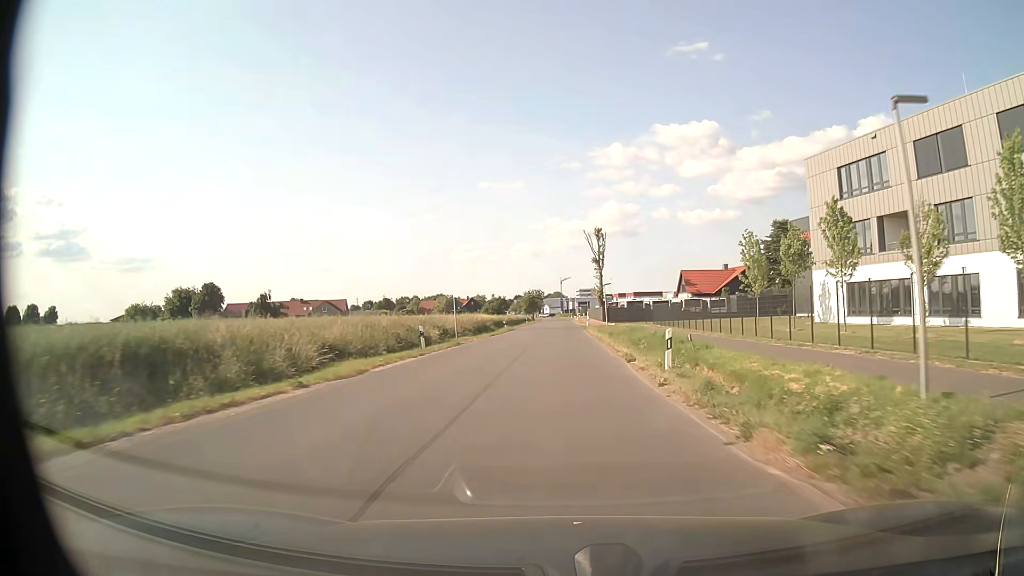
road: unclassified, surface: asphalt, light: Day
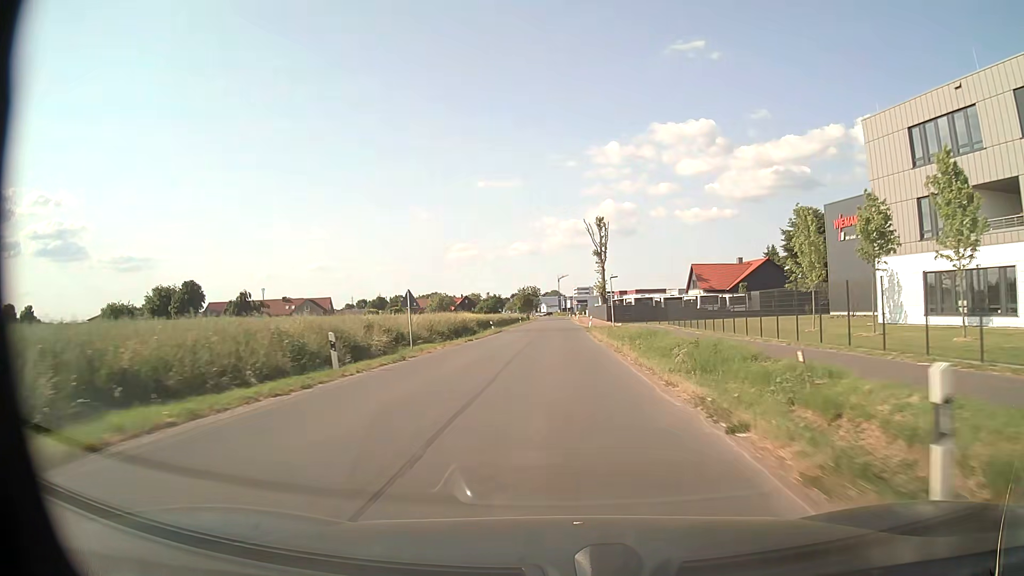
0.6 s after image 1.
(+0.1, +11.0) m; 0°
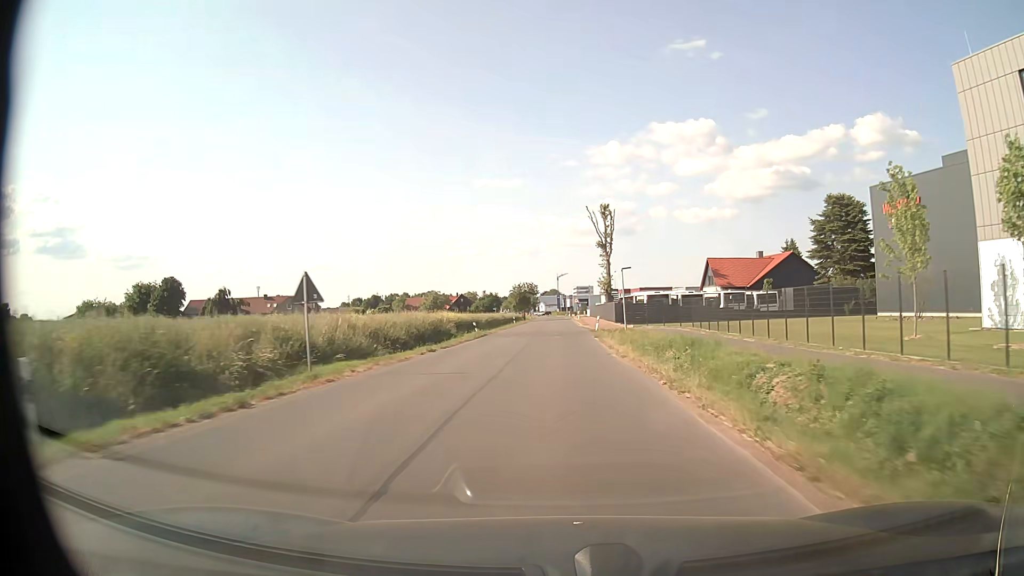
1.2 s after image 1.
(0.0, +11.1) m; 0°
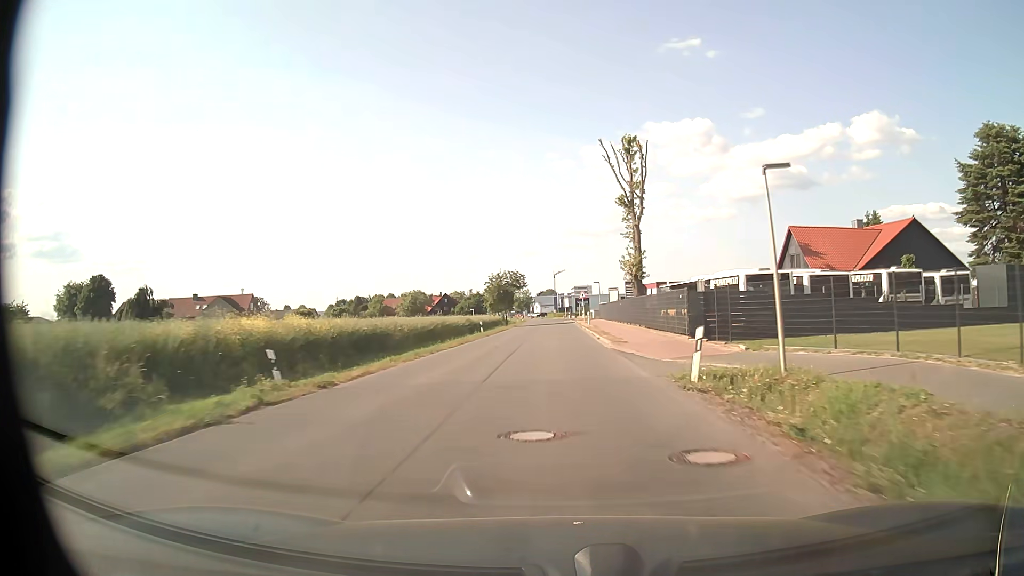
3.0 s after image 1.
(0.0, +33.3) m; 0°
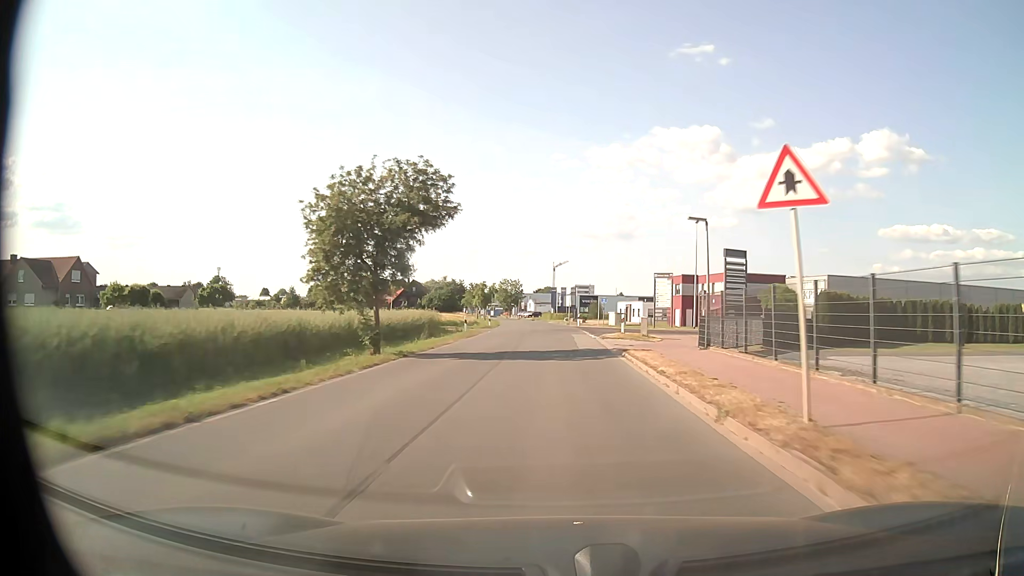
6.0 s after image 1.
(-0.1, +54.8) m; 0°
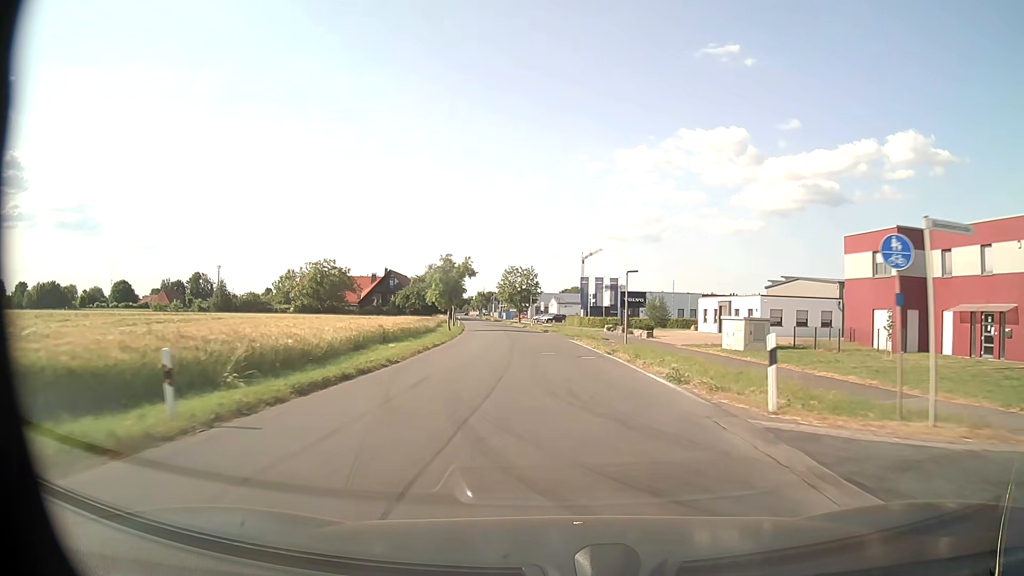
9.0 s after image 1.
(-0.4, +53.4) m; -2°
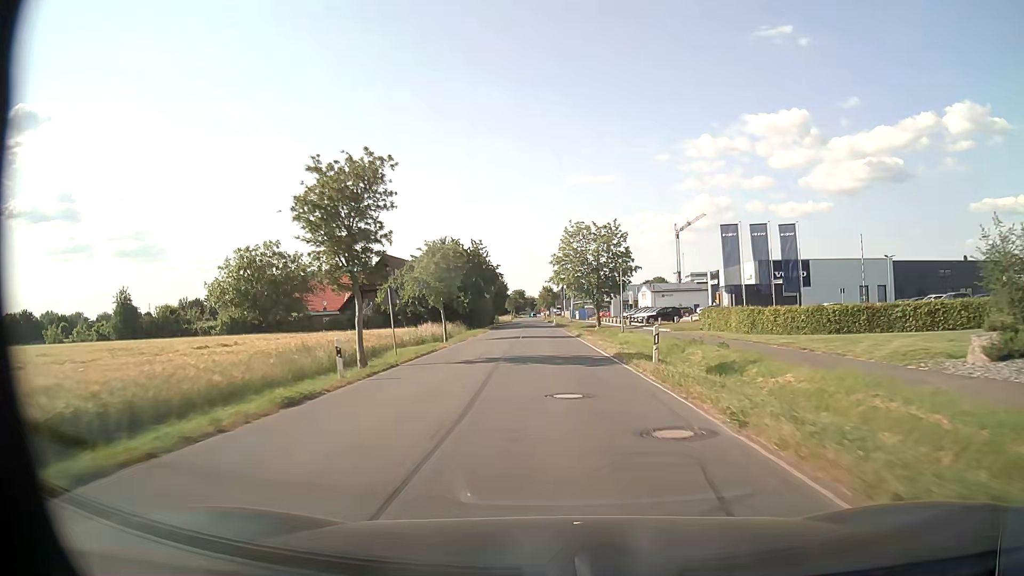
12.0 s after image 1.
(-2.8, +53.9) m; -6°
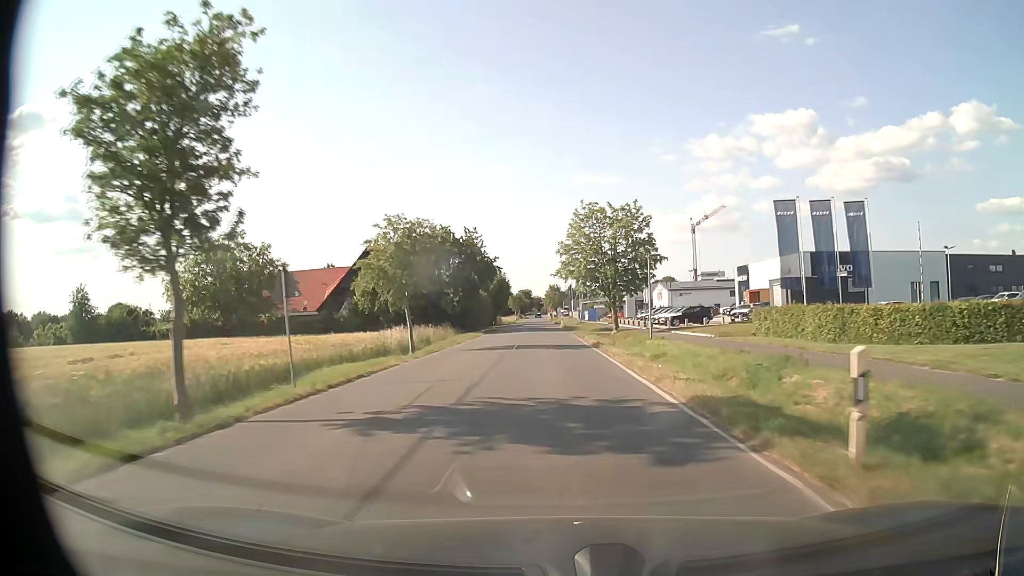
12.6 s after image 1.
(-0.1, +10.9) m; -1°
(0, +10) (0, +20) (0, +30) (-1, +40) (-1, +50) (-1, +60) (-2, +70) (-2, +80) (-2, +90) (-3, +100) m
